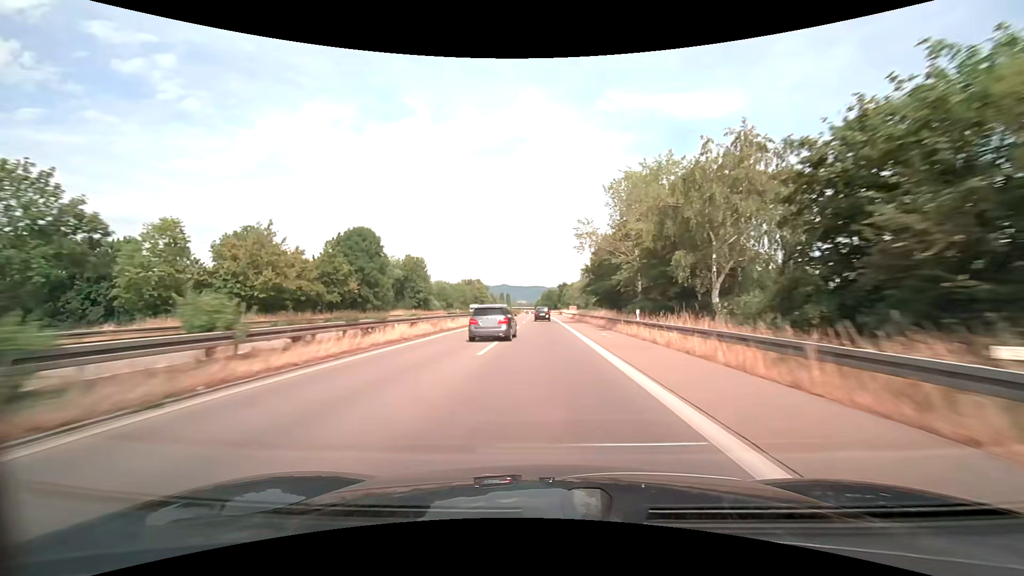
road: trunk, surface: asphalt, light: Day
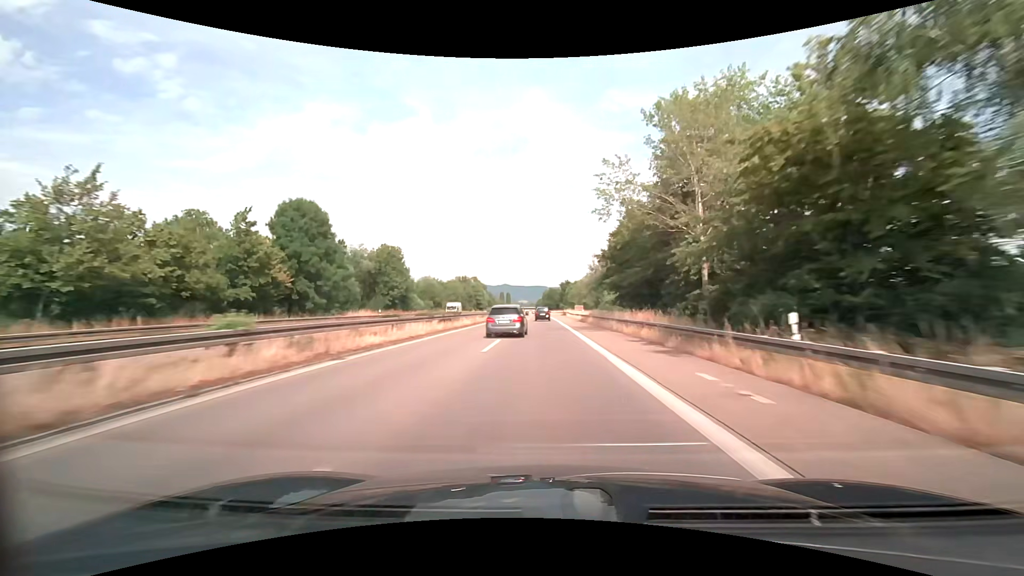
(-0.1, +16.3) m; 0°
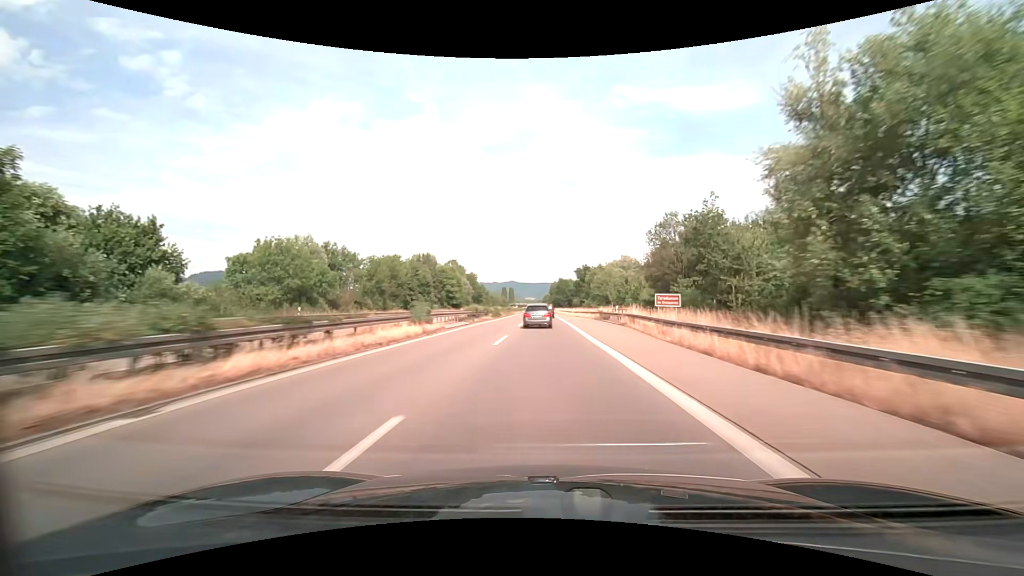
(-0.3, +67.3) m; -1°
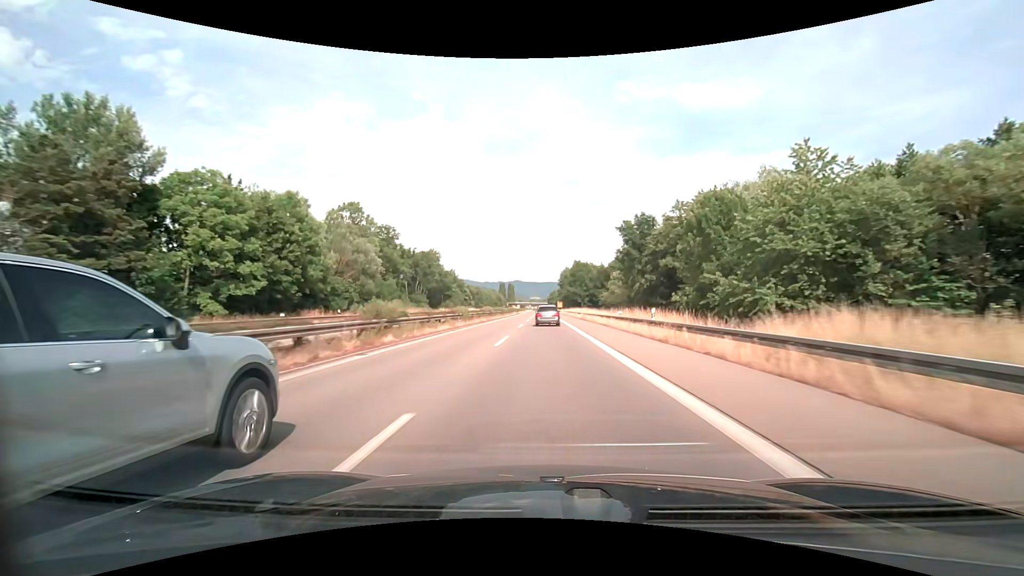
(-0.3, +86.2) m; -1°
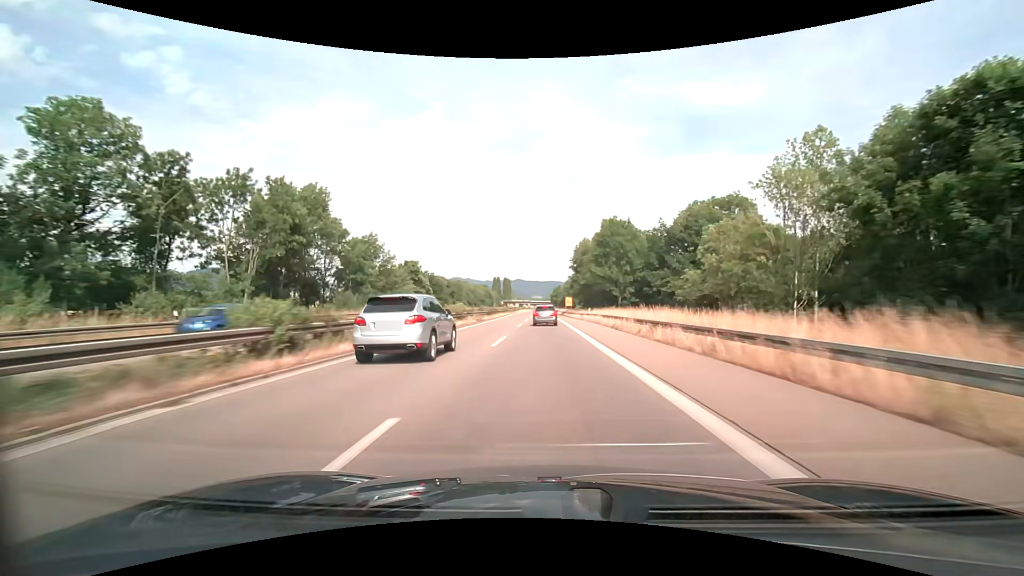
(+0.1, +69.4) m; 0°
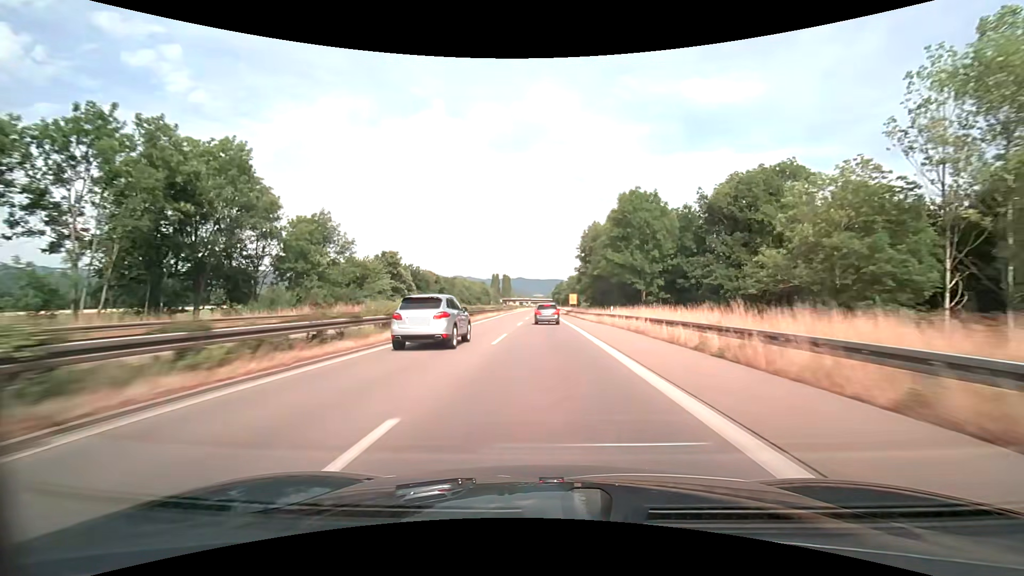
(0.0, +17.3) m; 0°
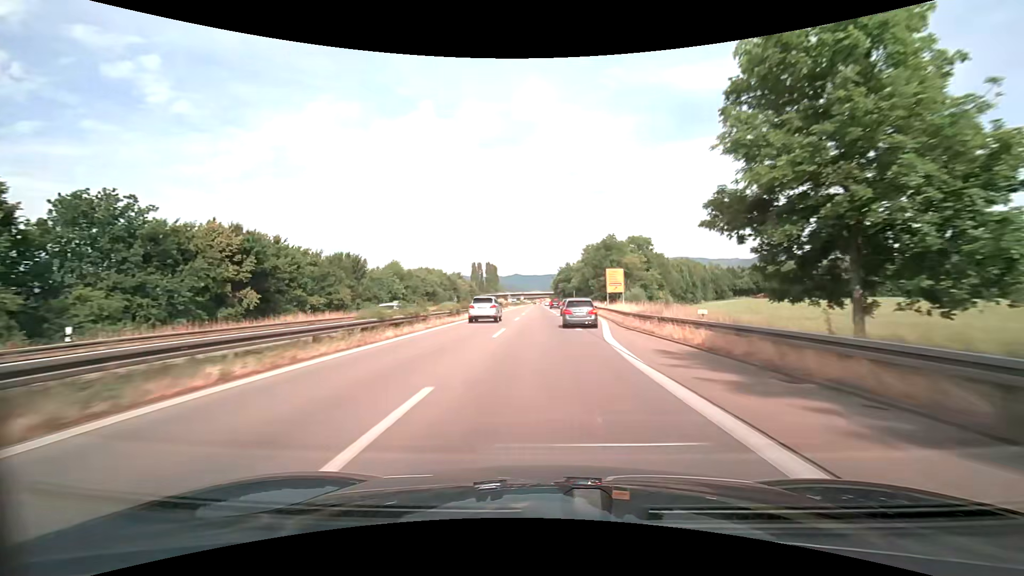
(-0.5, +84.3) m; 0°
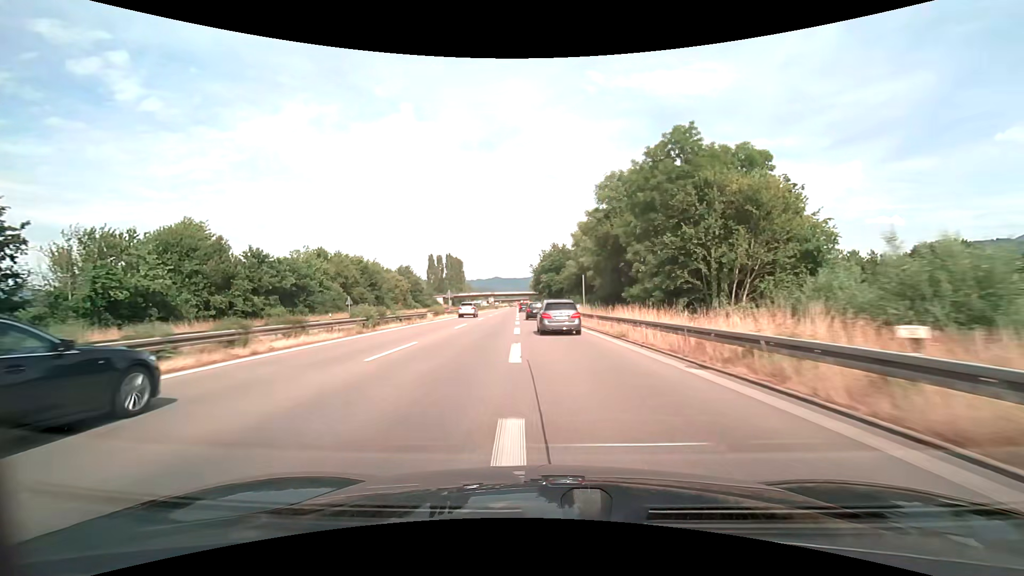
(+1.6, +58.3) m; +3°
(0, +10) (0, +20) (0, +30) (-1, +40) (-1, +50) (-2, +60) (-2, +70) (-3, +80) (-3, +90) (-4, +100) m
